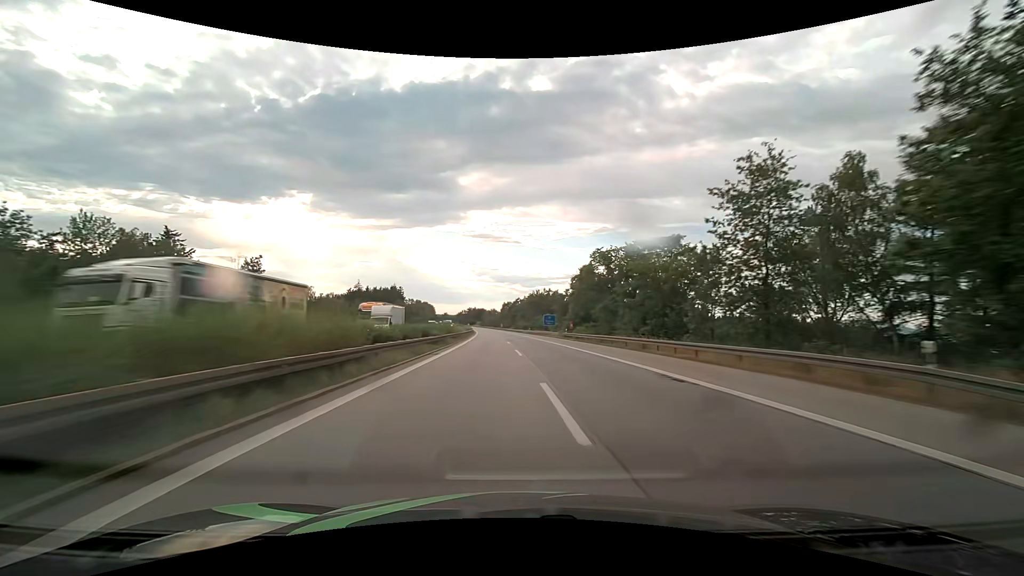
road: motorway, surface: asphalt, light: Day
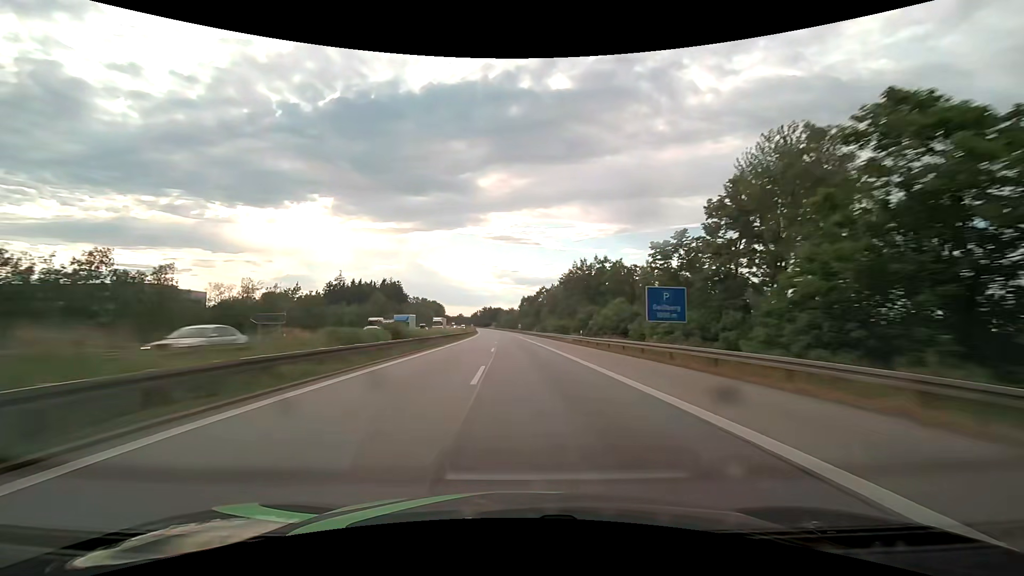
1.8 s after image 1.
(-1.1, +66.0) m; -2°
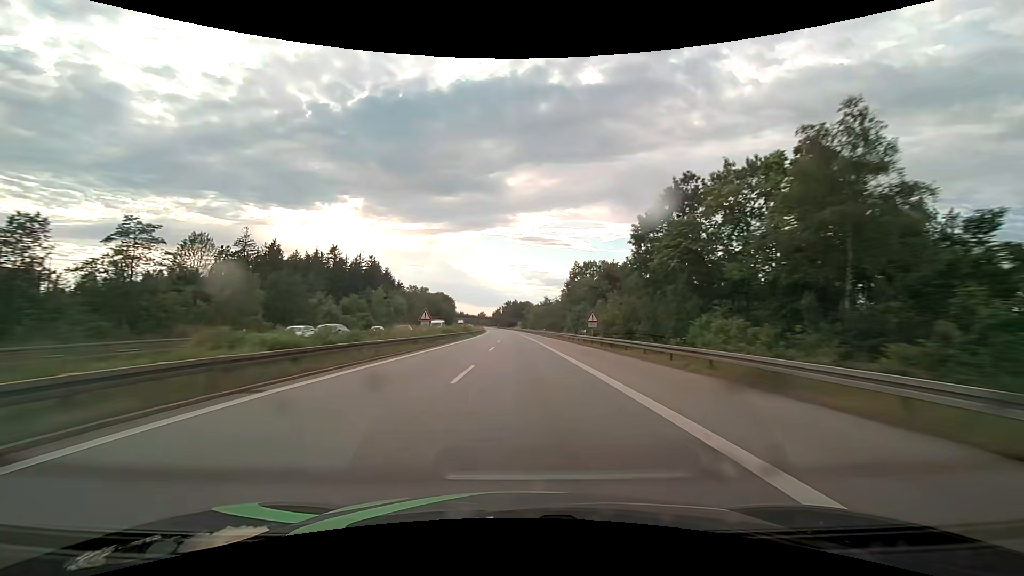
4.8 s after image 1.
(-3.5, +109.4) m; -3°
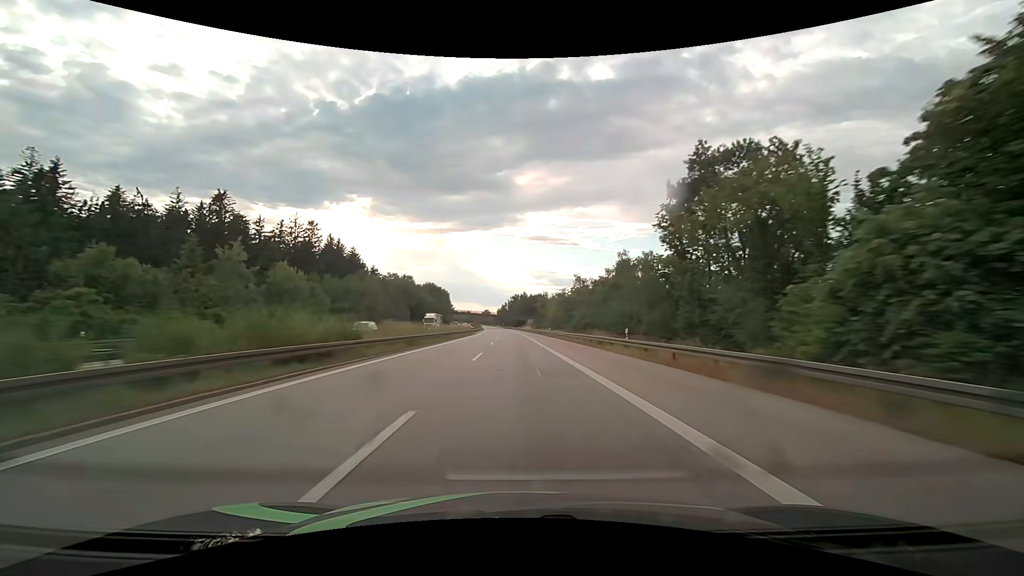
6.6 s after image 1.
(-0.5, +64.9) m; -1°
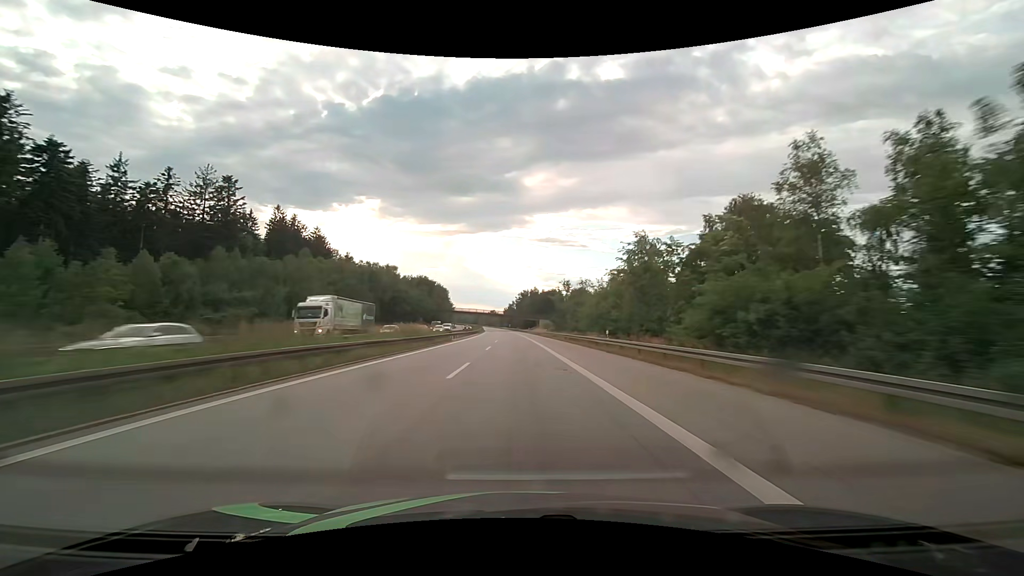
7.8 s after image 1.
(-0.4, +43.0) m; -1°
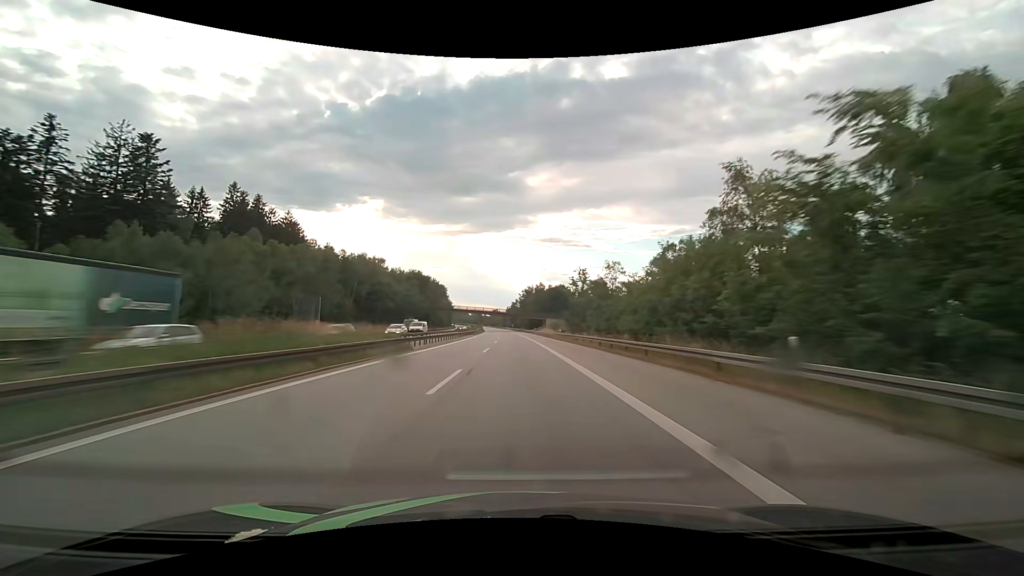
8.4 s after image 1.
(0.0, +21.4) m; 0°
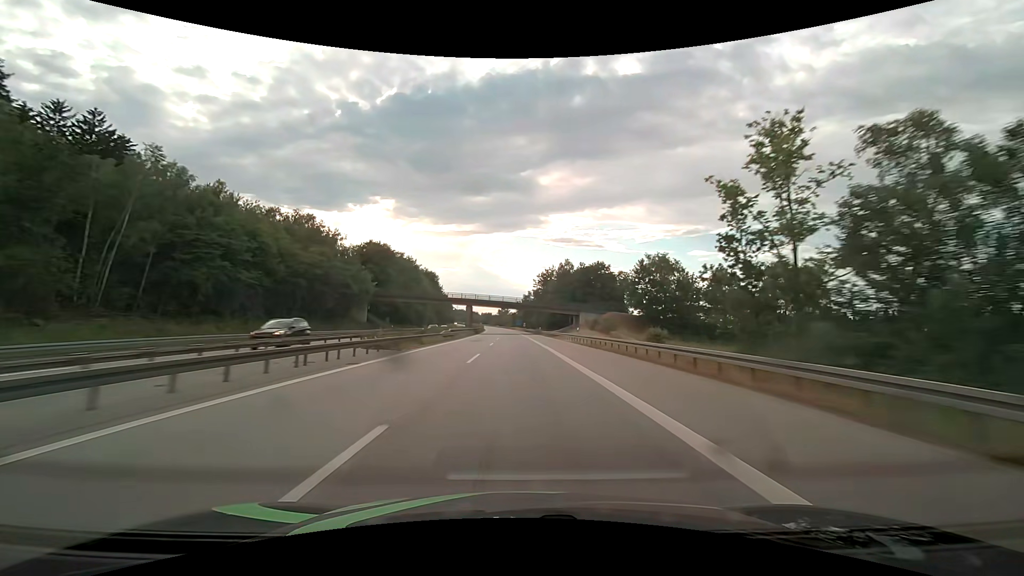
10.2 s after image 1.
(-0.6, +64.1) m; -1°
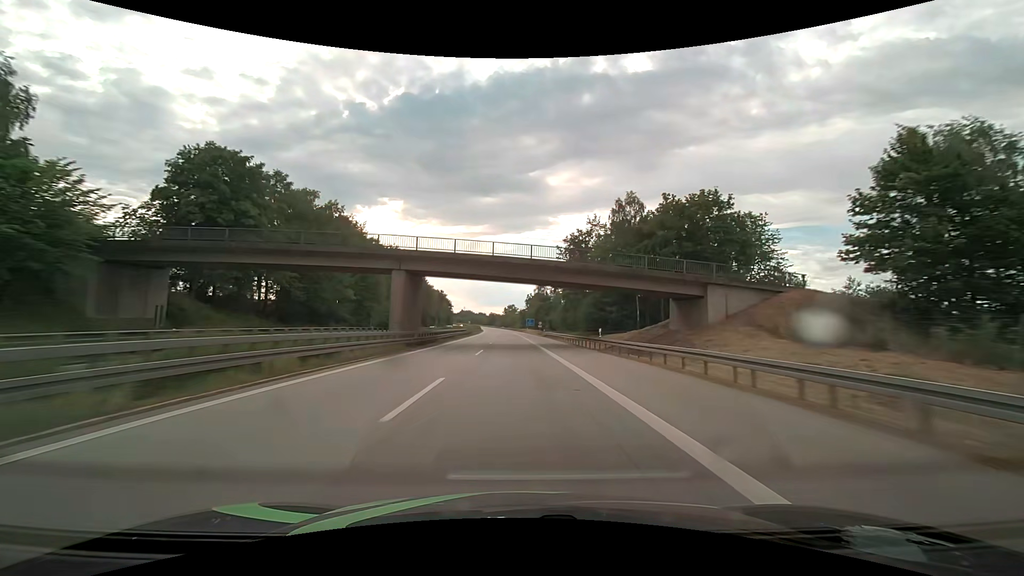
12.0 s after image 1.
(-0.6, +63.5) m; -1°
(0, +10) (0, +20) (0, +30) (0, +40) (0, +50) (0, +60) (-1, +70) (-1, +80) (-1, +90) (-2, +100) m
